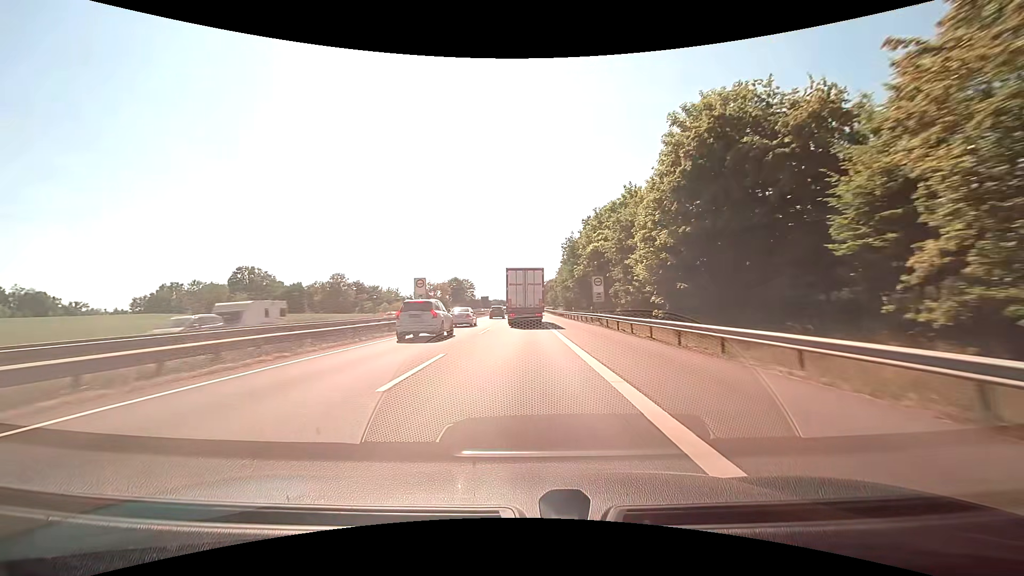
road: motorway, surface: asphalt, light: Day
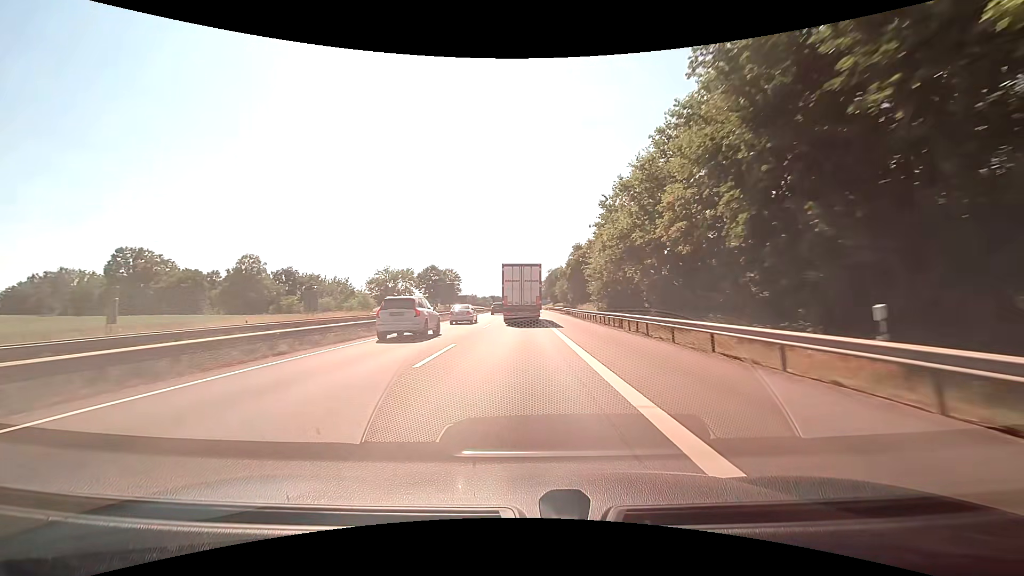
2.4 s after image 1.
(+0.1, +51.6) m; 0°
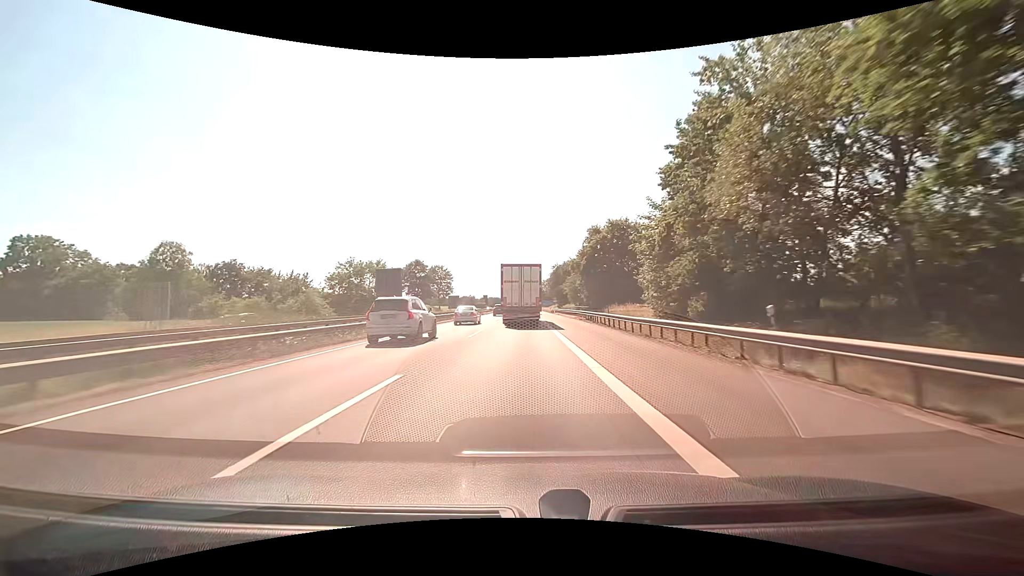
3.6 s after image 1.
(0.0, +25.4) m; 0°
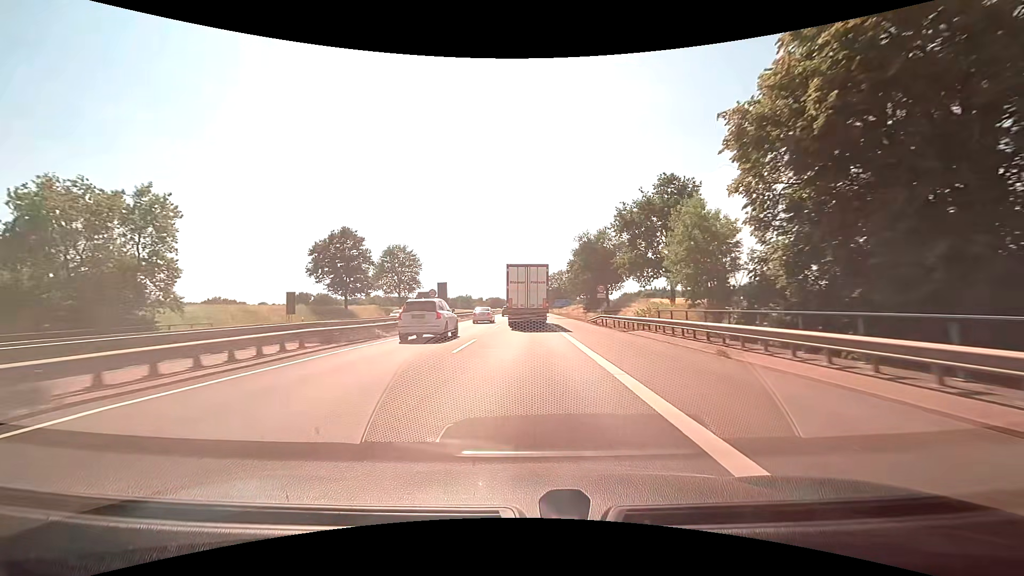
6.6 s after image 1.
(-0.1, +61.4) m; 0°
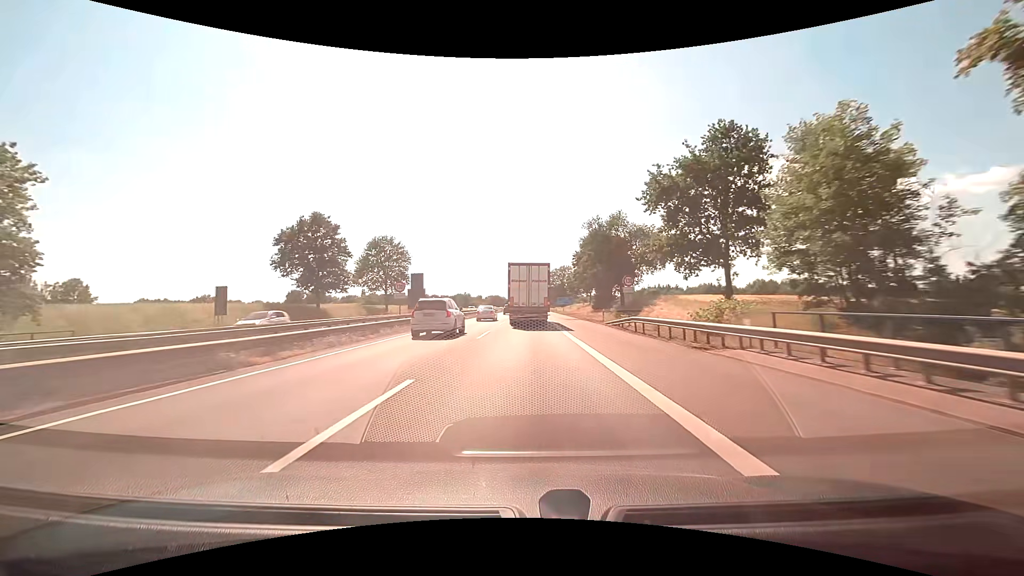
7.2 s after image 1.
(0.0, +11.7) m; 0°
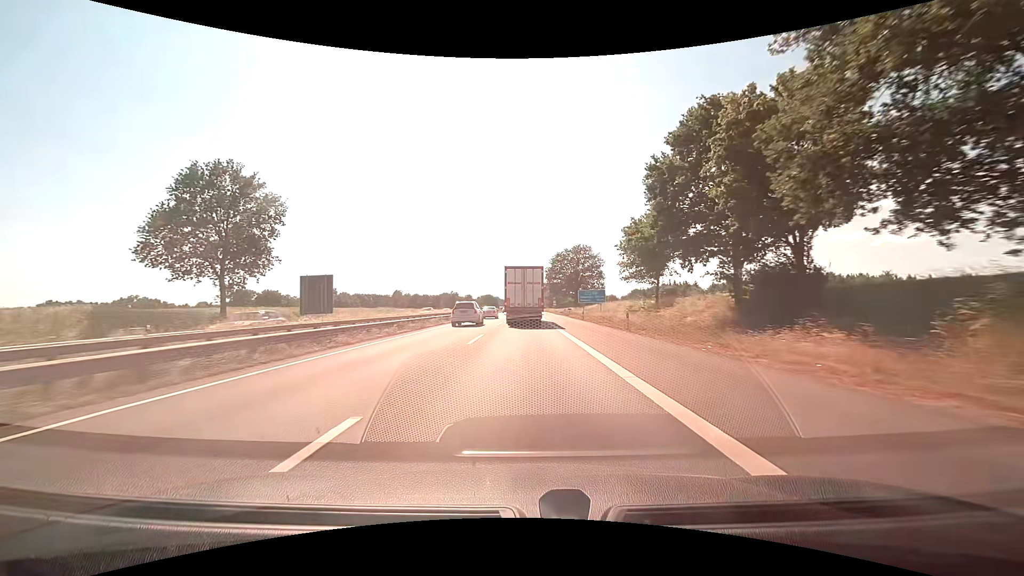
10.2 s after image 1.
(+0.4, +57.5) m; 0°
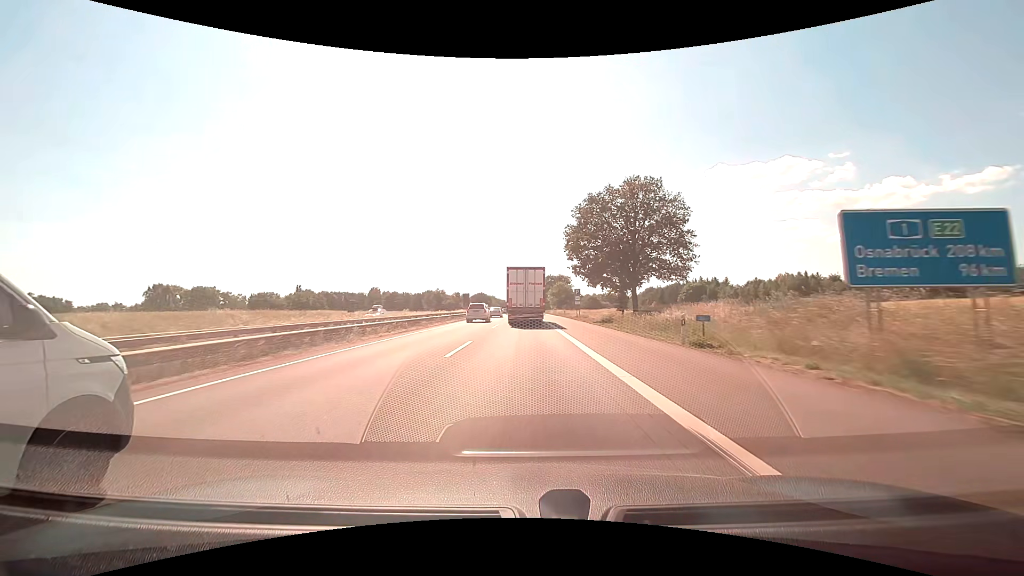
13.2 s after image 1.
(+0.1, +59.2) m; 0°
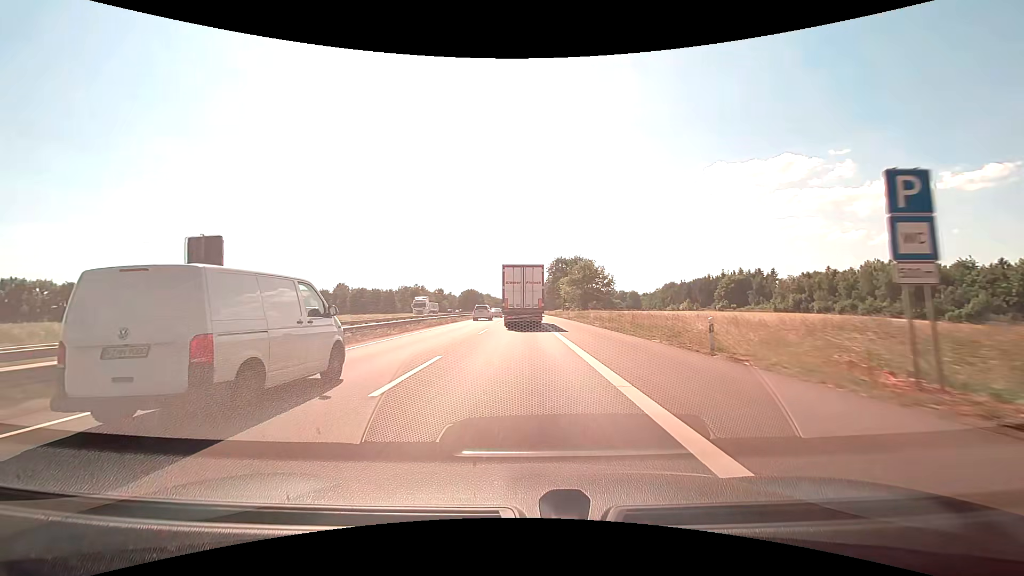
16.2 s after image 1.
(+0.2, +60.4) m; 0°
(0, +10) (0, +20) (0, +30) (0, +40) (0, +50) (0, +60) (0, +70) (0, +80) (0, +90) (-1, +100) m
